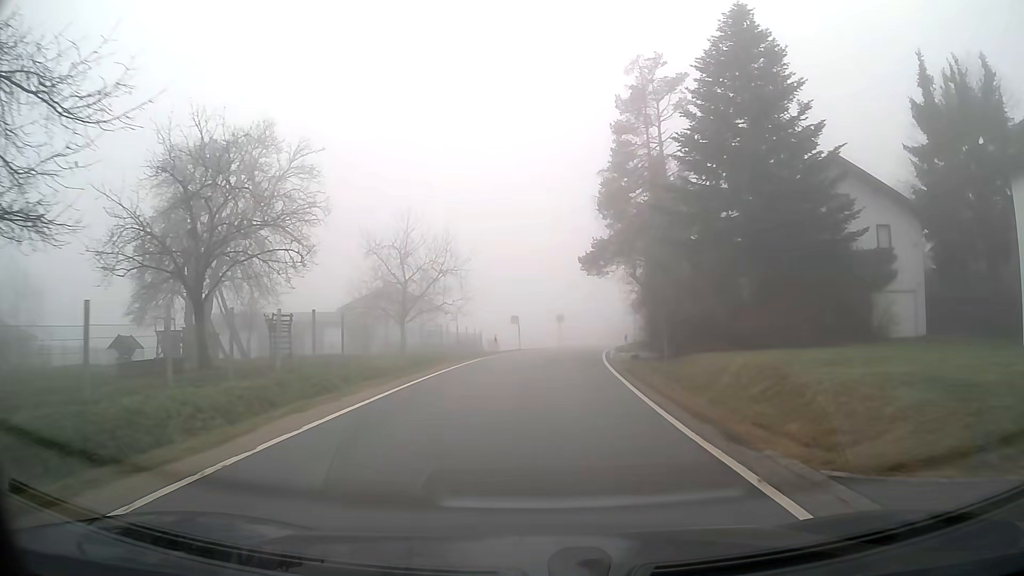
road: tertiary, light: Day
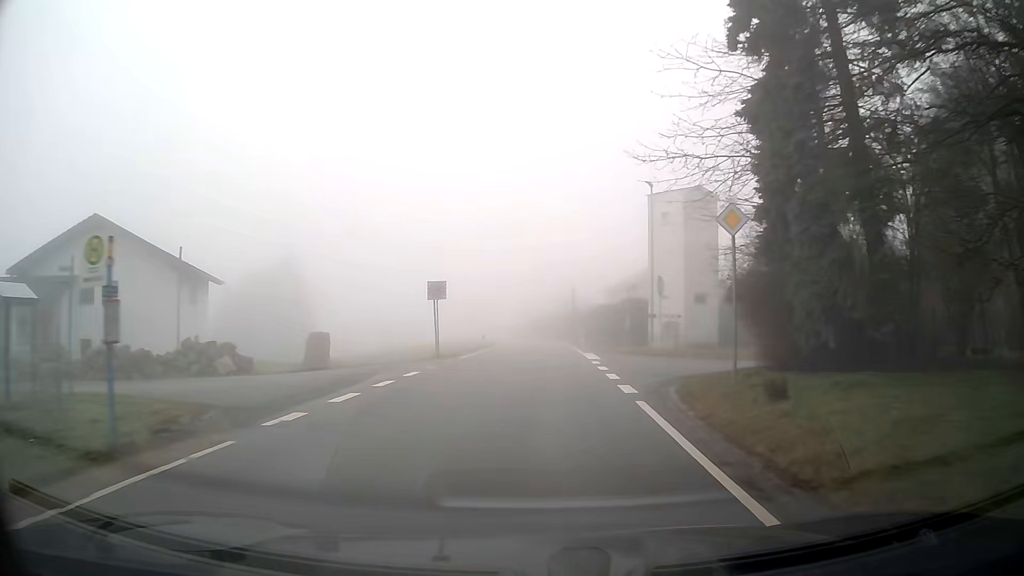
(+2.4, +39.1) m; +7°
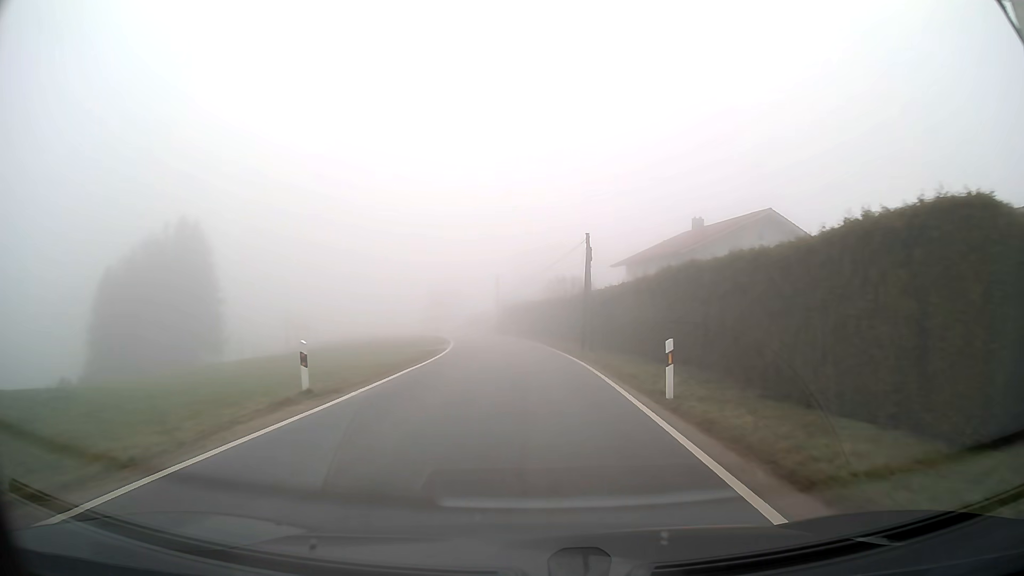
(+0.5, +32.3) m; +1°
